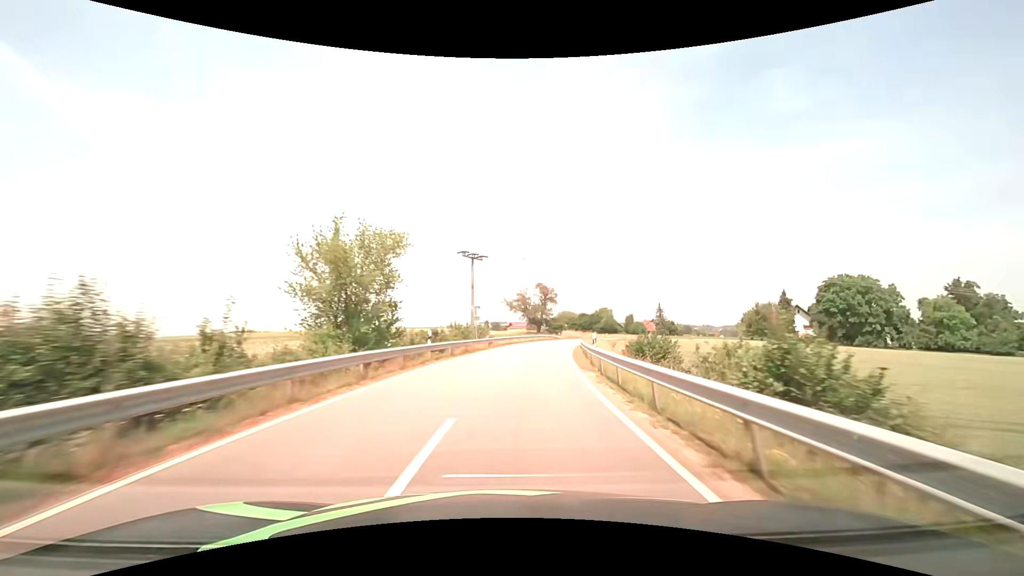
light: Day
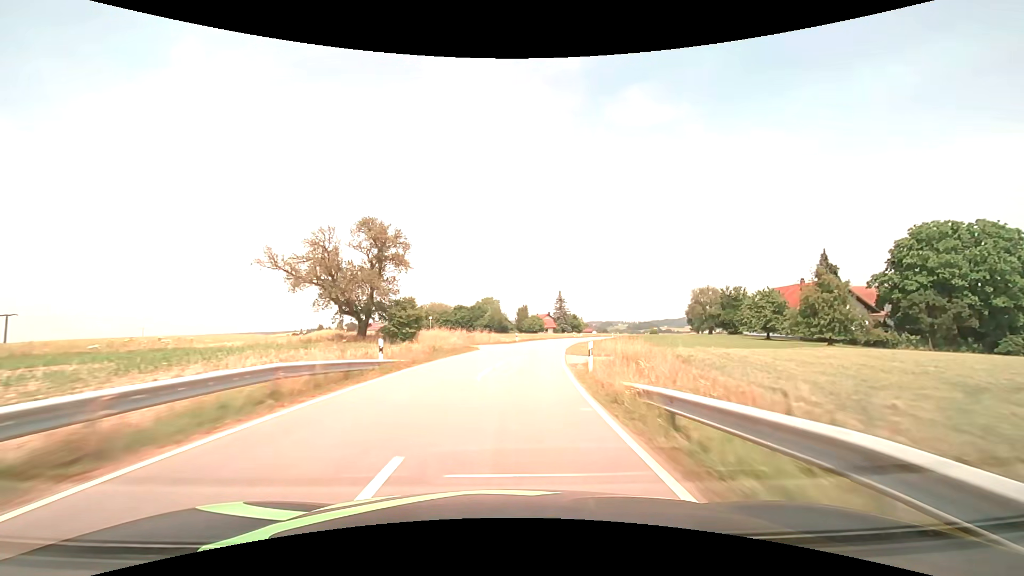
(+8.1, +62.8) m; +14°
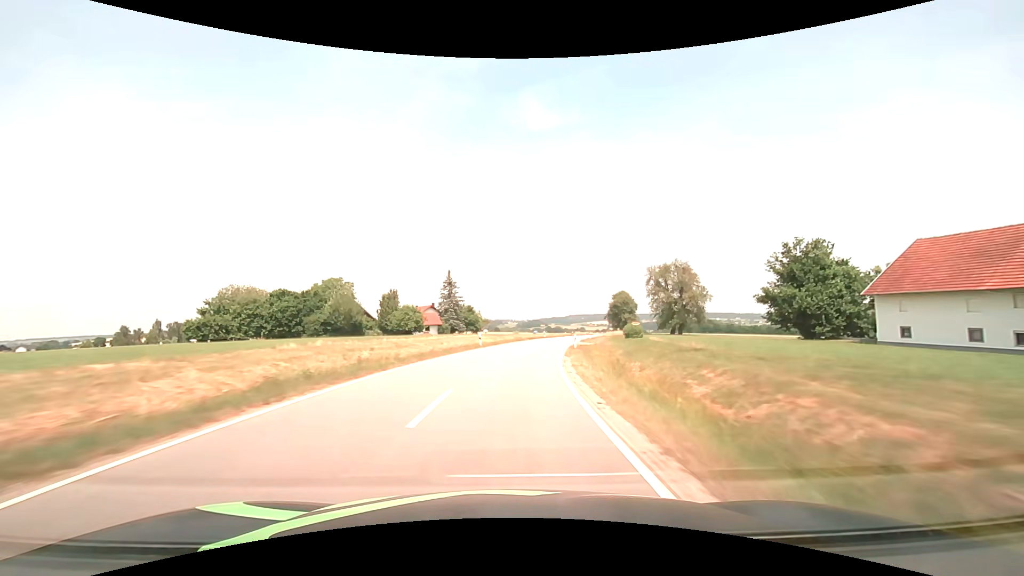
(+6.1, +55.1) m; +13°
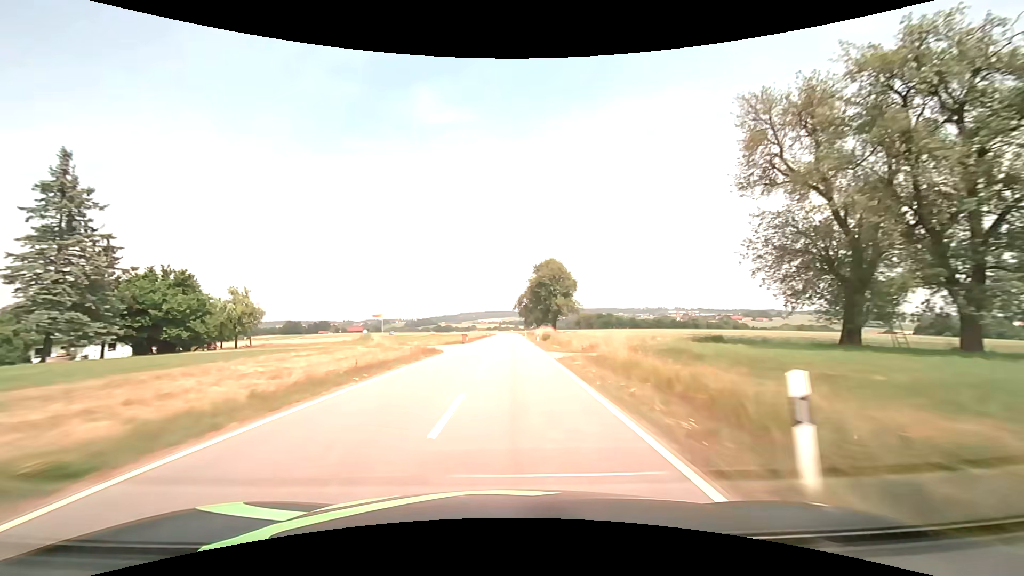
(+9.4, +73.0) m; +13°
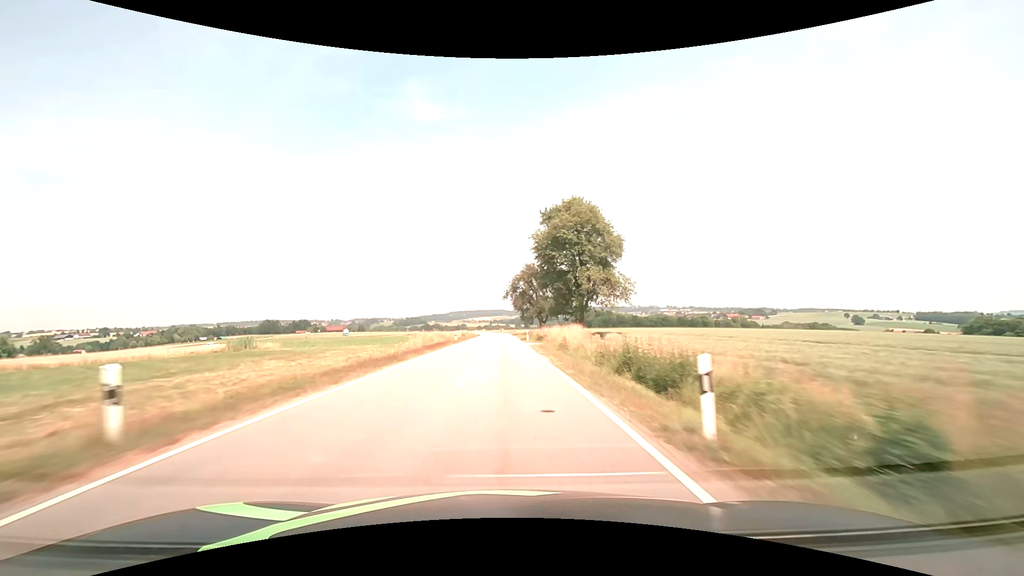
(+0.6, +43.3) m; +1°
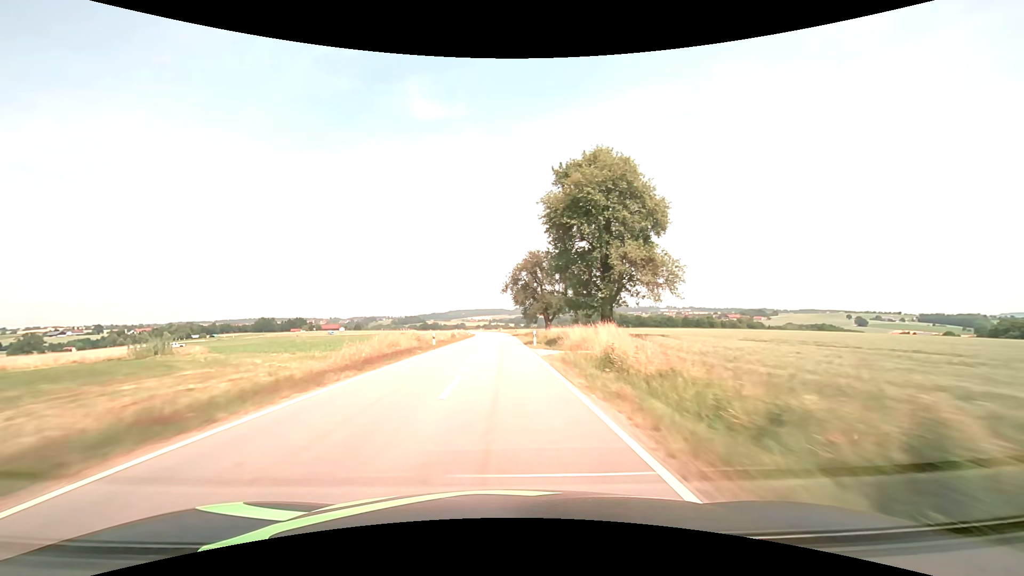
(0.0, +14.0) m; 0°
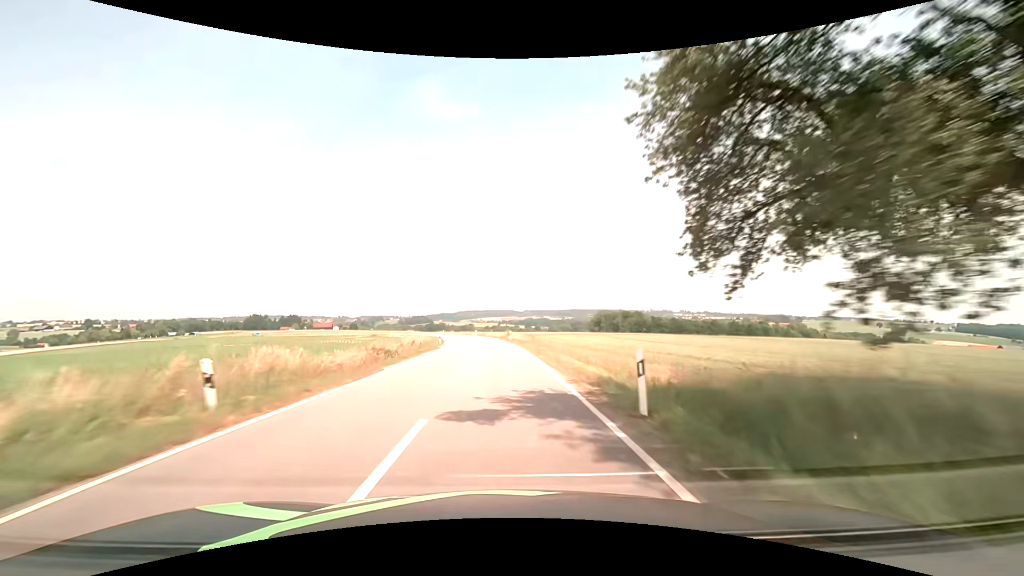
(-0.7, +66.6) m; -1°
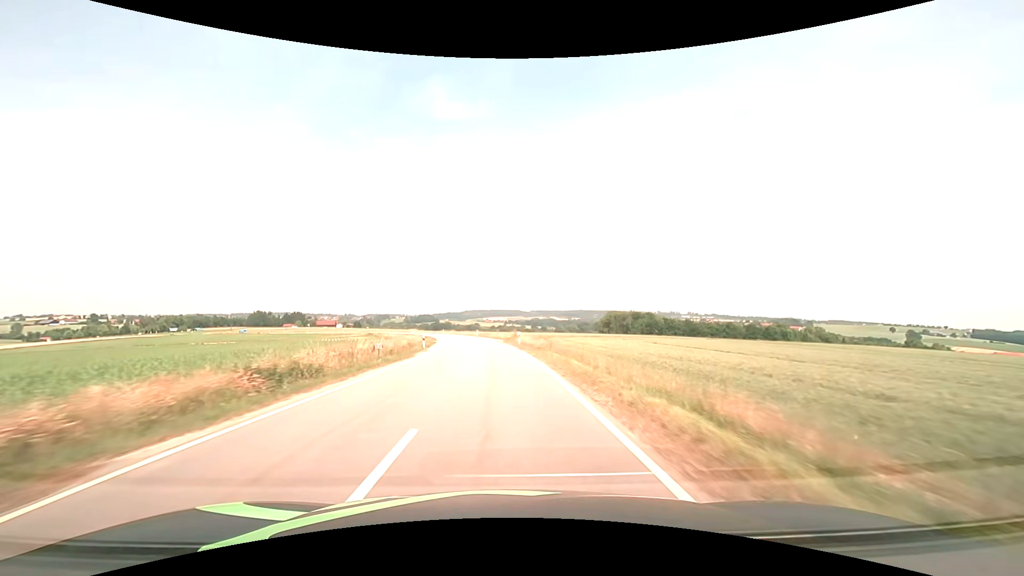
(-0.1, +12.9) m; -1°
(0, +10) (0, +20) (-1, +30) (-1, +40) (-2, +50) (-4, +60) (-5, +70) (-7, +80) (-9, +89) (-11, +99) m
